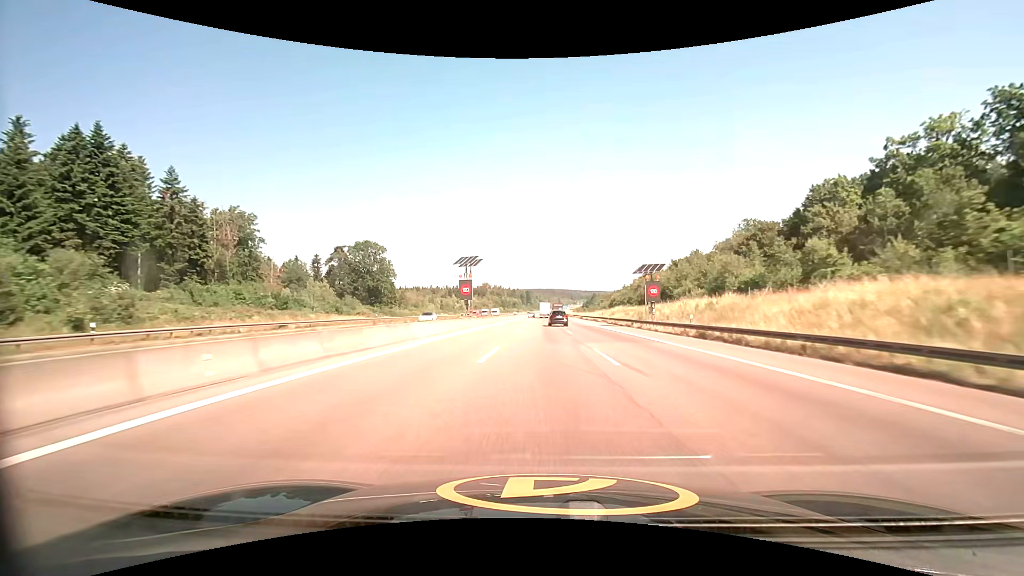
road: motorway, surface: asphalt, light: Day
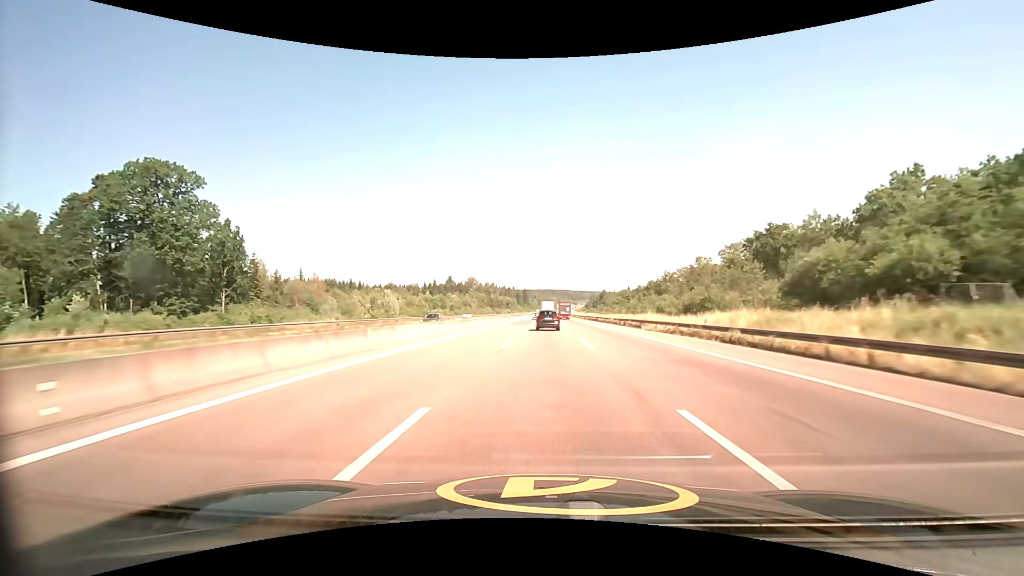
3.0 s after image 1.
(+0.4, +101.3) m; 0°
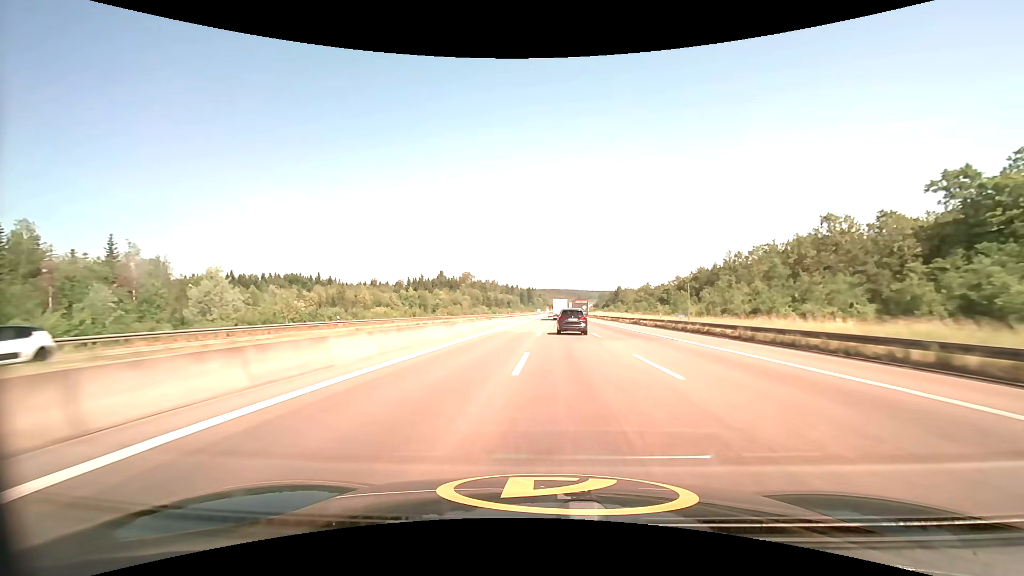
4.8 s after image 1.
(-0.2, +61.7) m; -1°
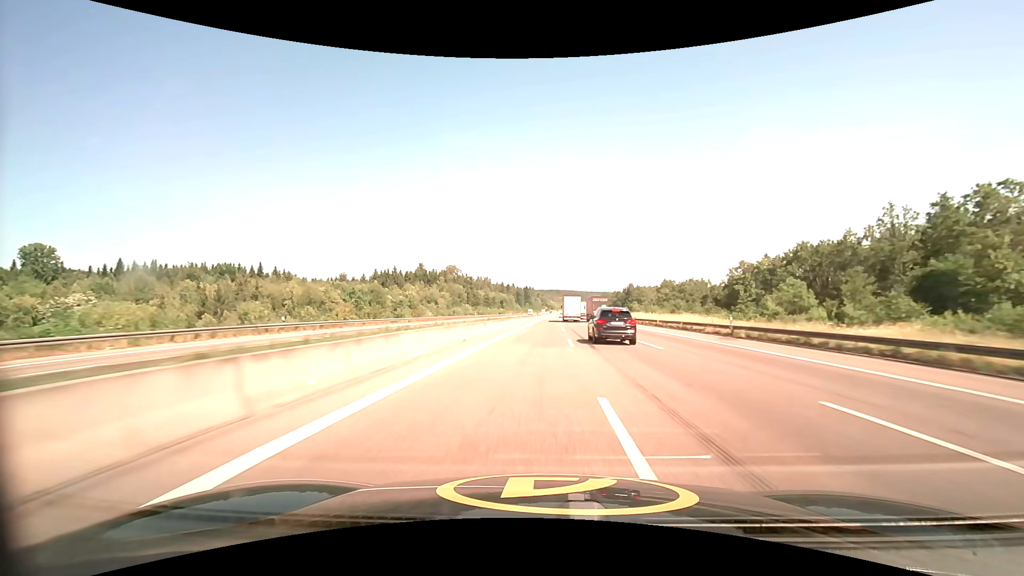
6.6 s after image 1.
(-0.2, +62.2) m; 0°
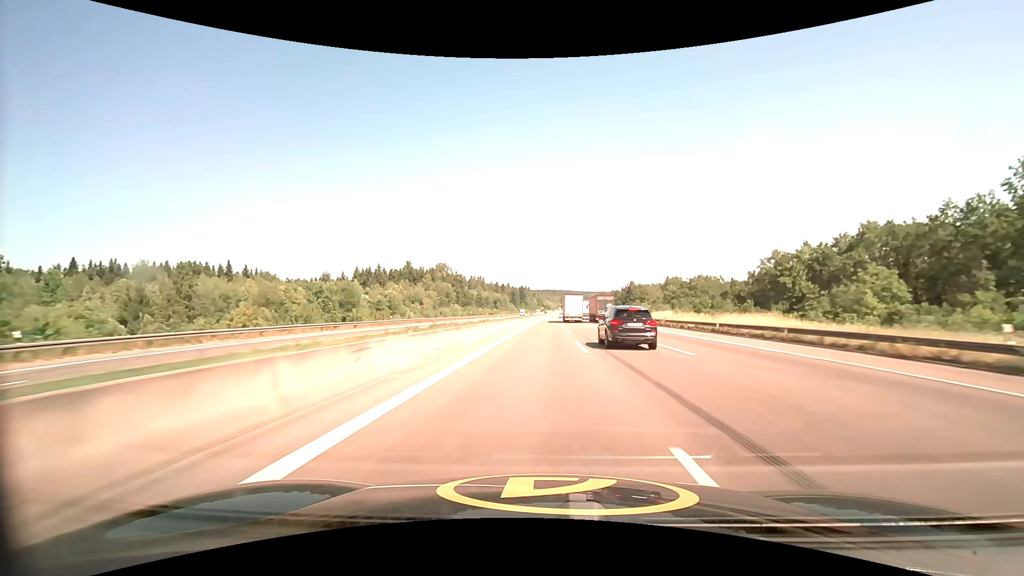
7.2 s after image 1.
(+0.1, +20.8) m; 0°
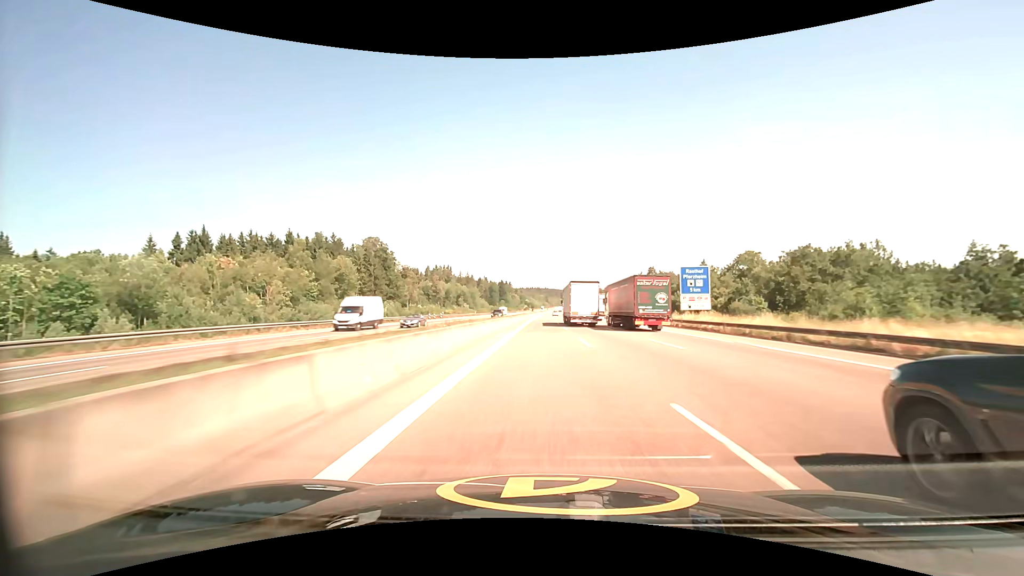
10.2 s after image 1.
(+2.0, +105.0) m; +2°
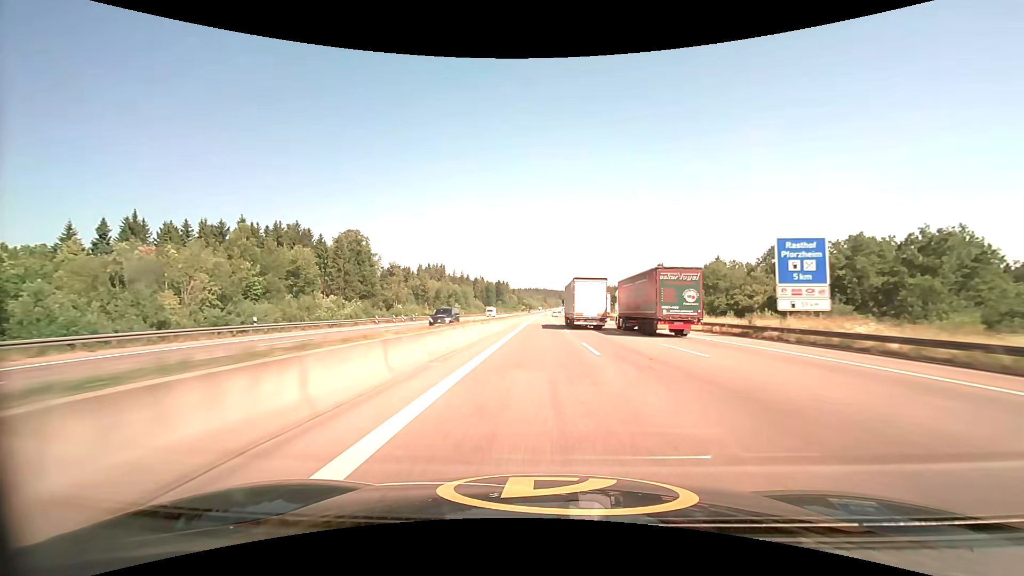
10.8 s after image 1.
(0.0, +21.2) m; 0°
